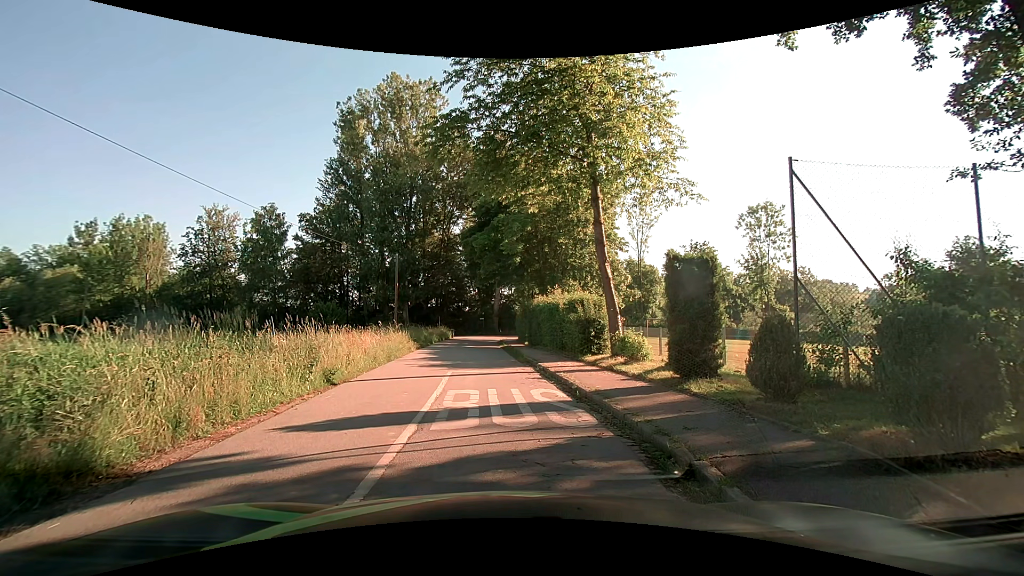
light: Day
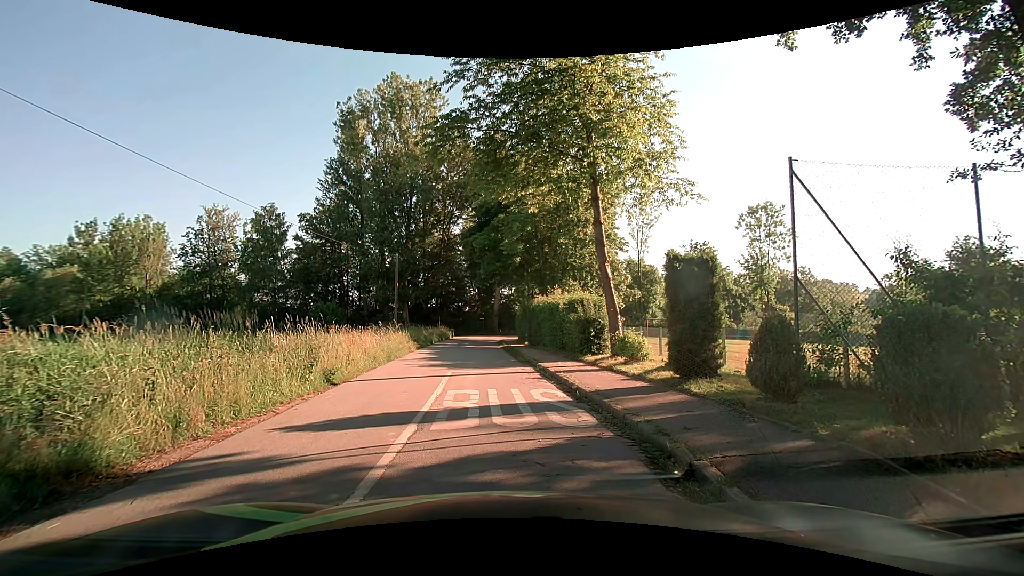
(0.0, 0.0) m; 0°
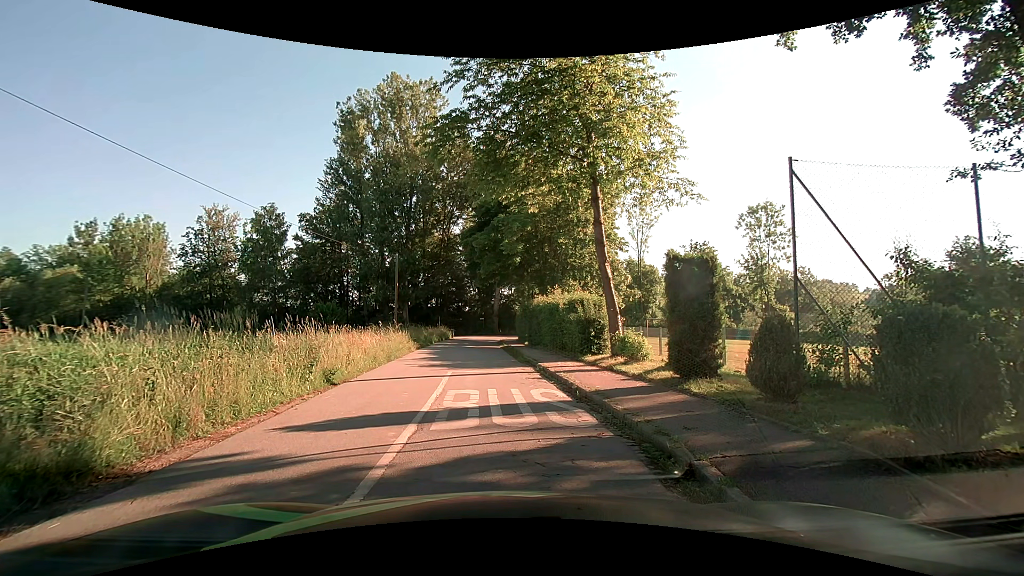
(0.0, 0.0) m; 0°
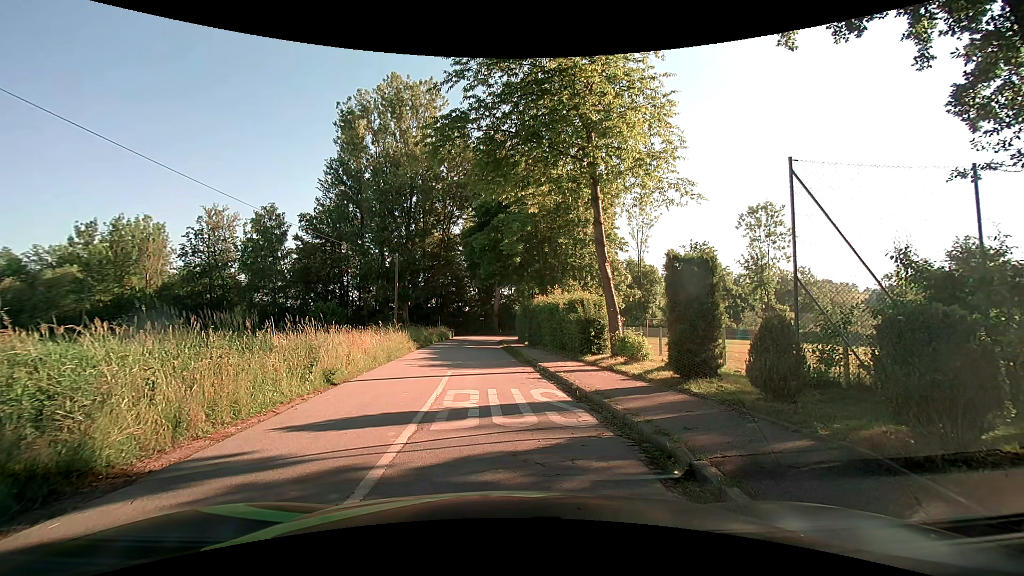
(0.0, 0.0) m; 0°
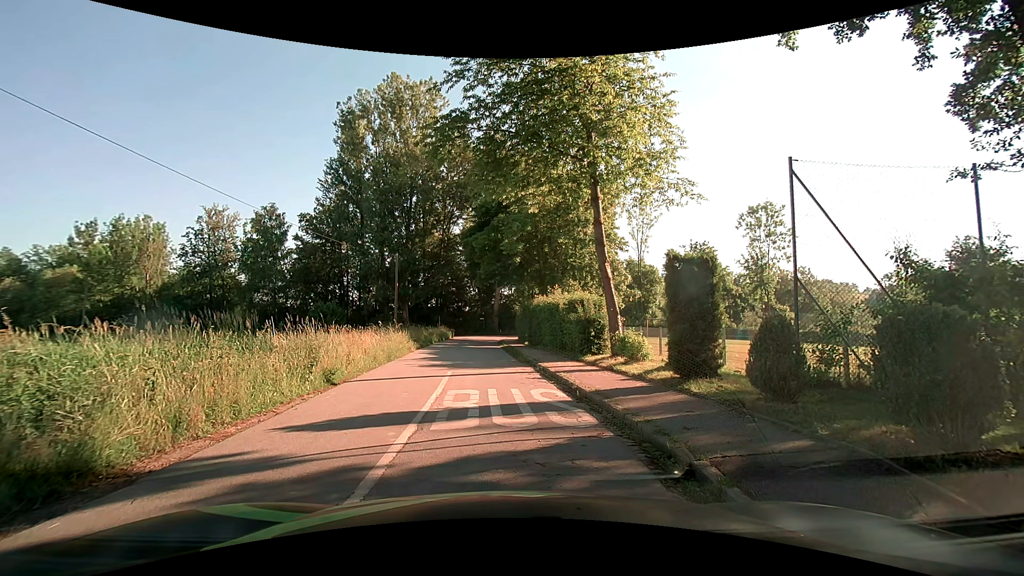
(0.0, 0.0) m; 0°
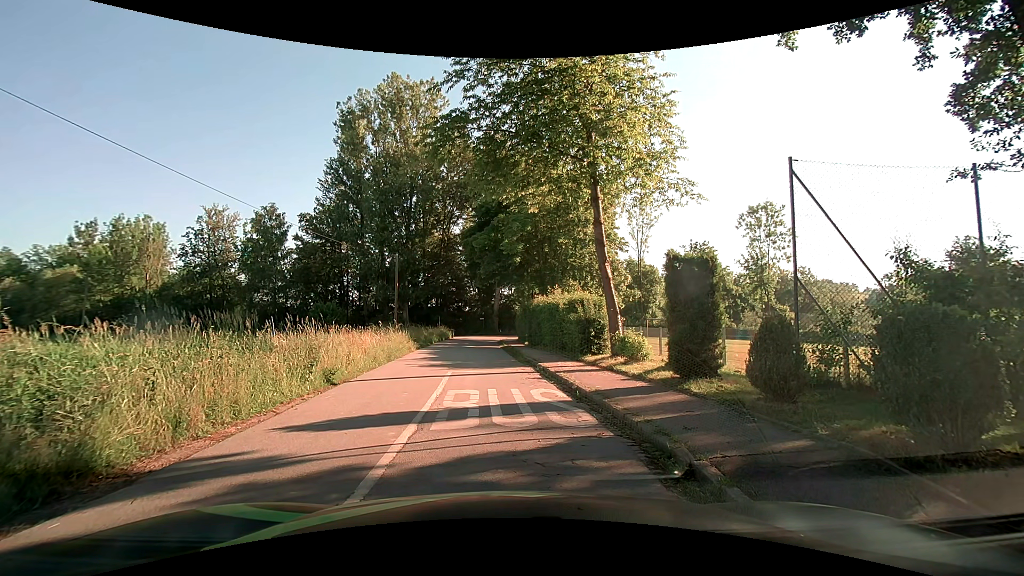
(0.0, 0.0) m; 0°
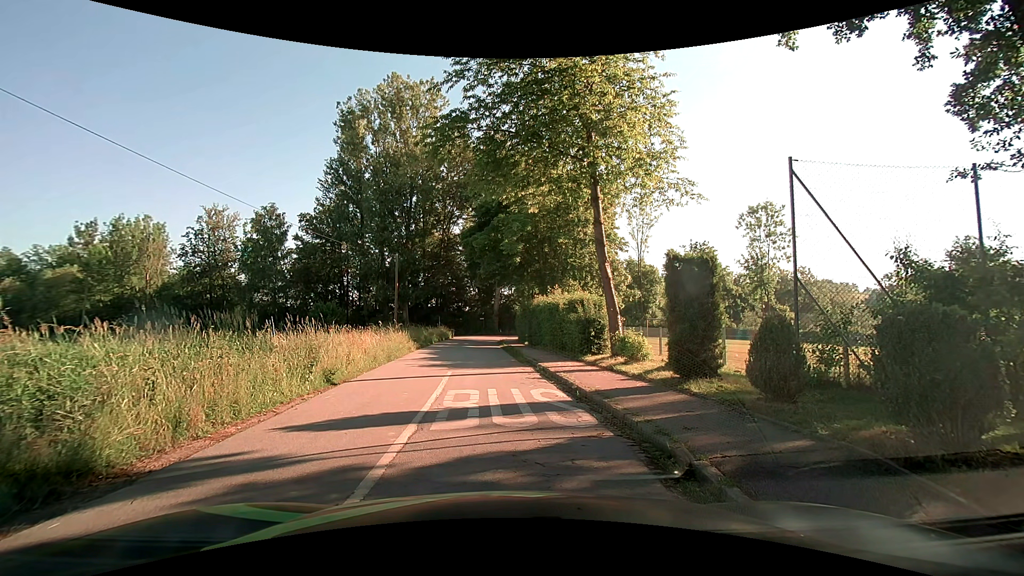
(0.0, 0.0) m; 0°
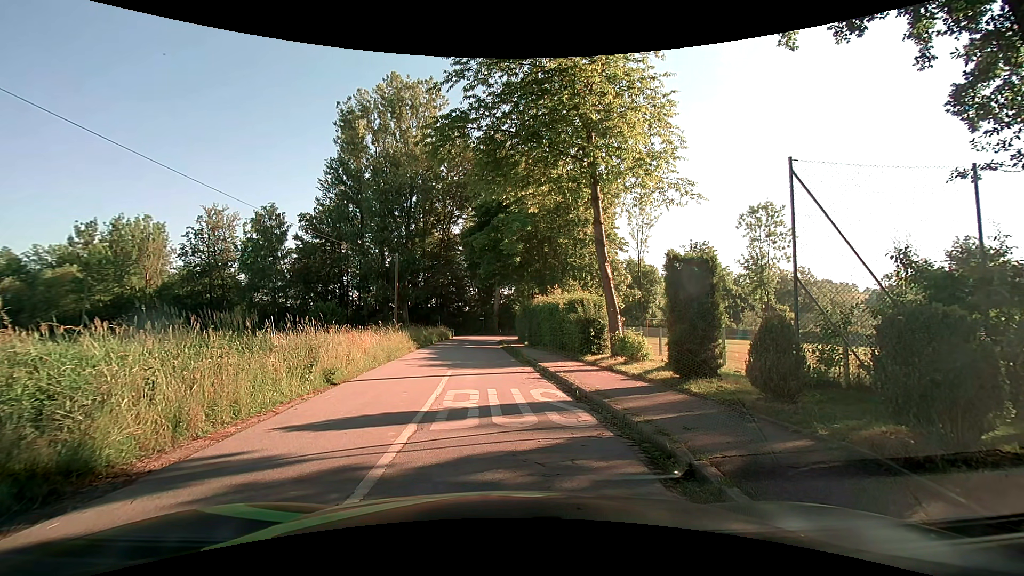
(0.0, 0.0) m; 0°
